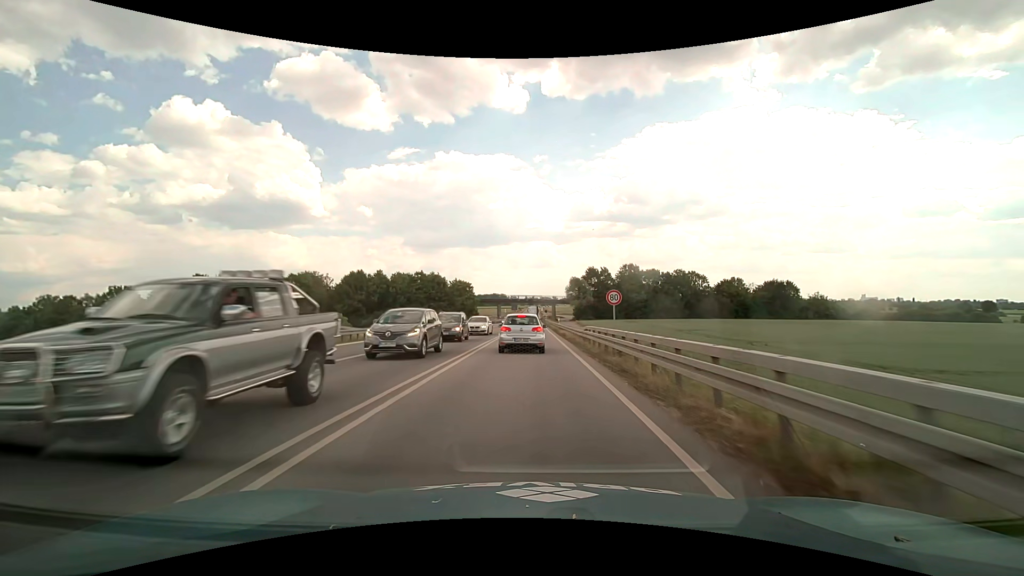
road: trunk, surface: asphalt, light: Day
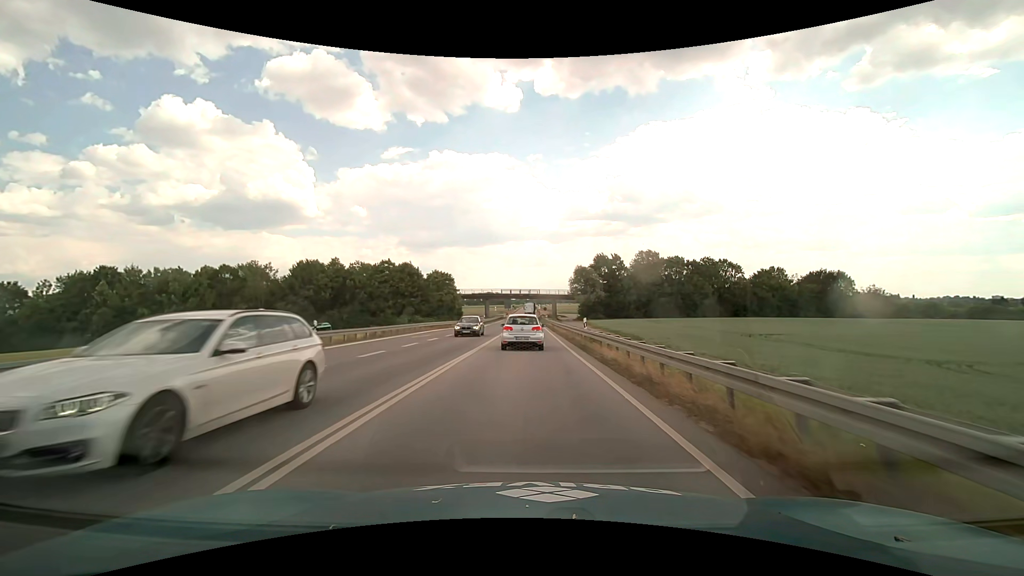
(+0.1, +27.5) m; 0°
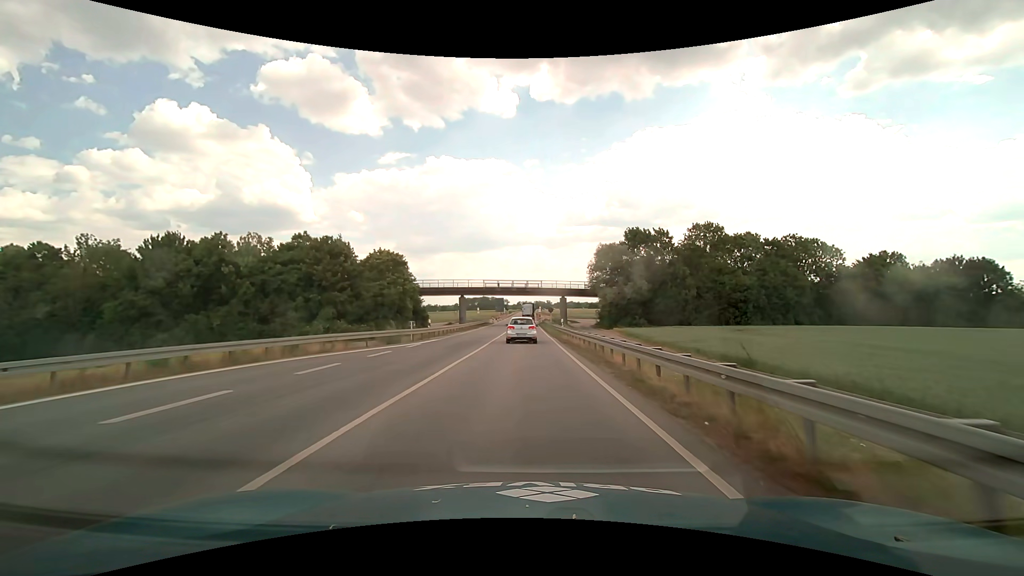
(+0.2, +40.4) m; 0°
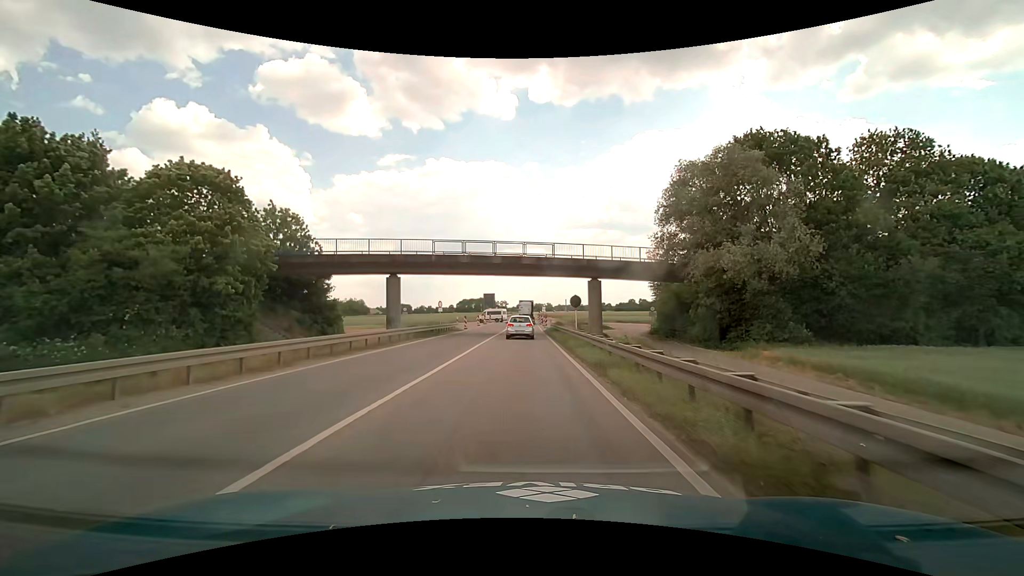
(+0.1, +40.1) m; 0°
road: primary
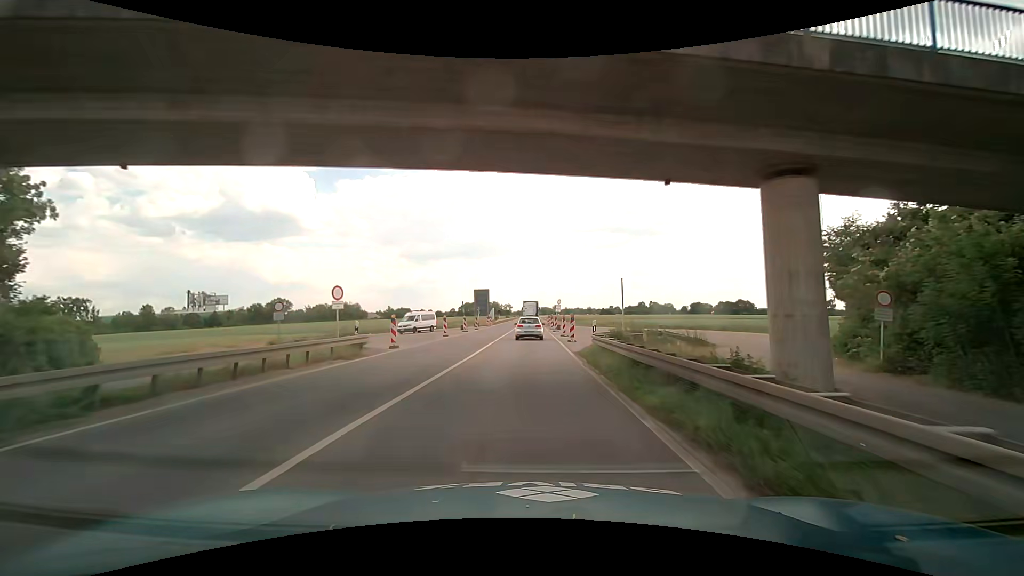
(-0.2, +30.9) m; -1°
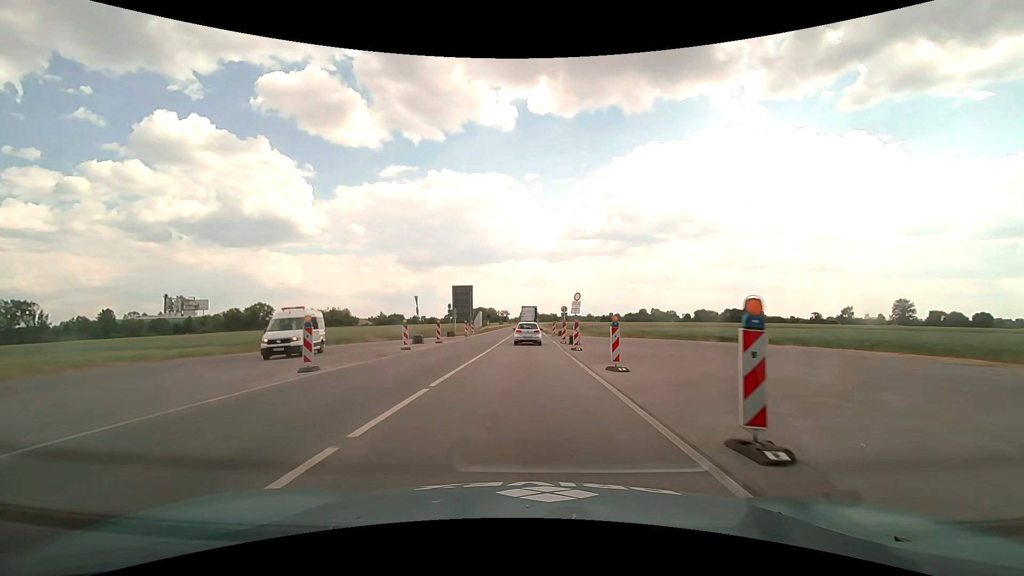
(-0.1, +23.8) m; 0°
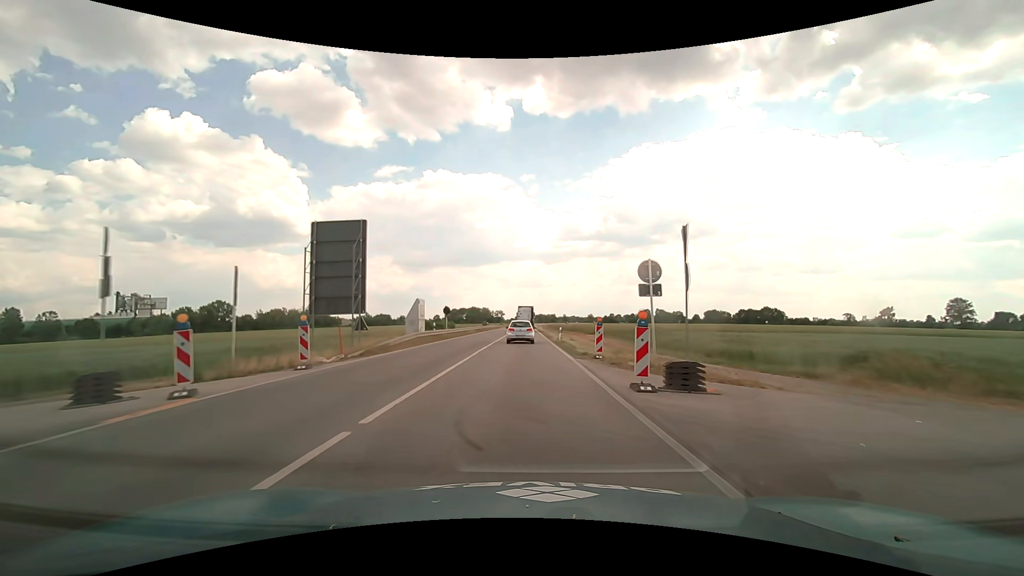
(+0.4, +43.2) m; +1°
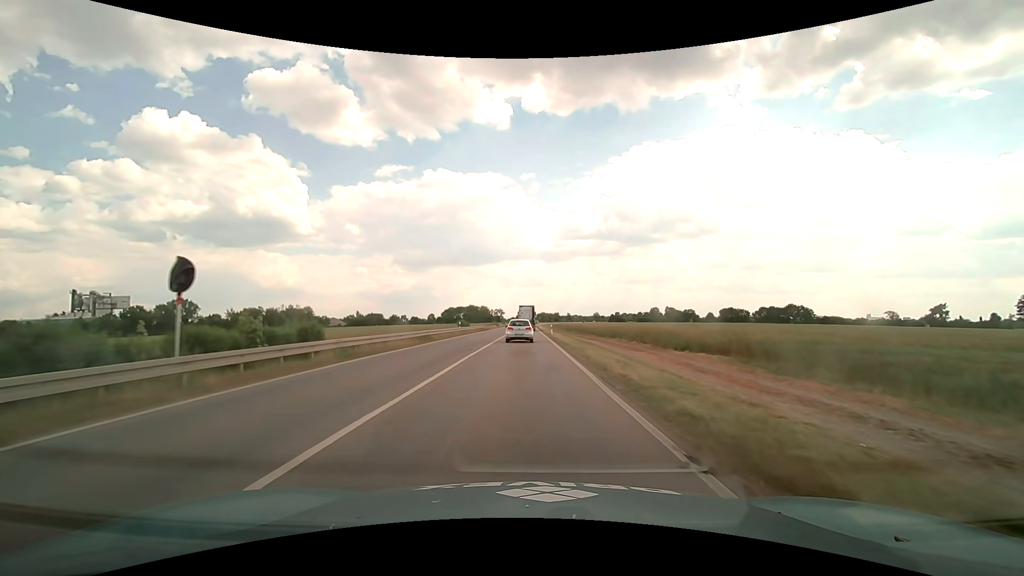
(-0.1, +37.1) m; 0°
(0, +10) (0, +20) (0, +30) (0, +40) (0, +50) (0, +60) (0, +70) (0, +80) (0, +90) (0, +100) m
